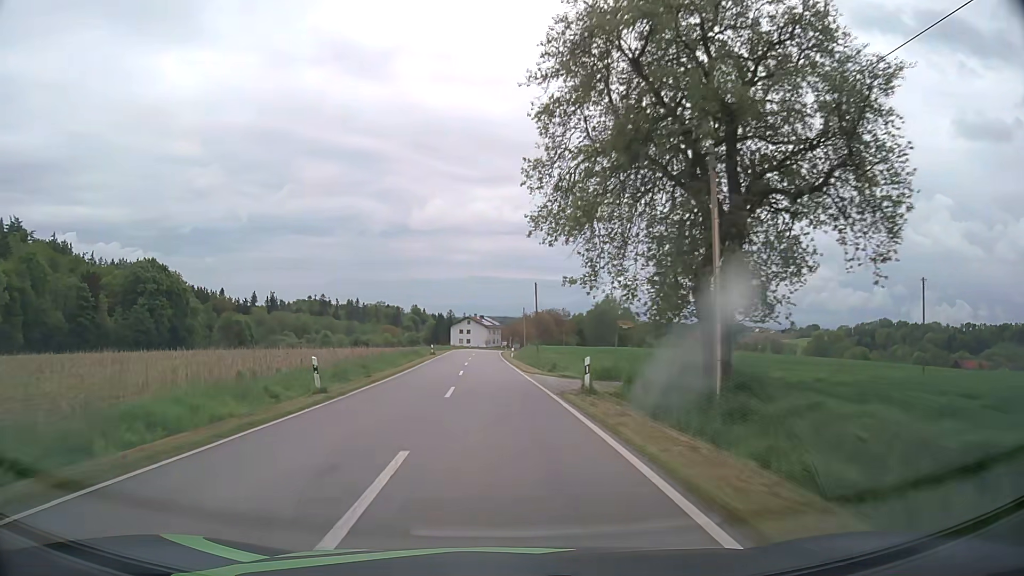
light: Day
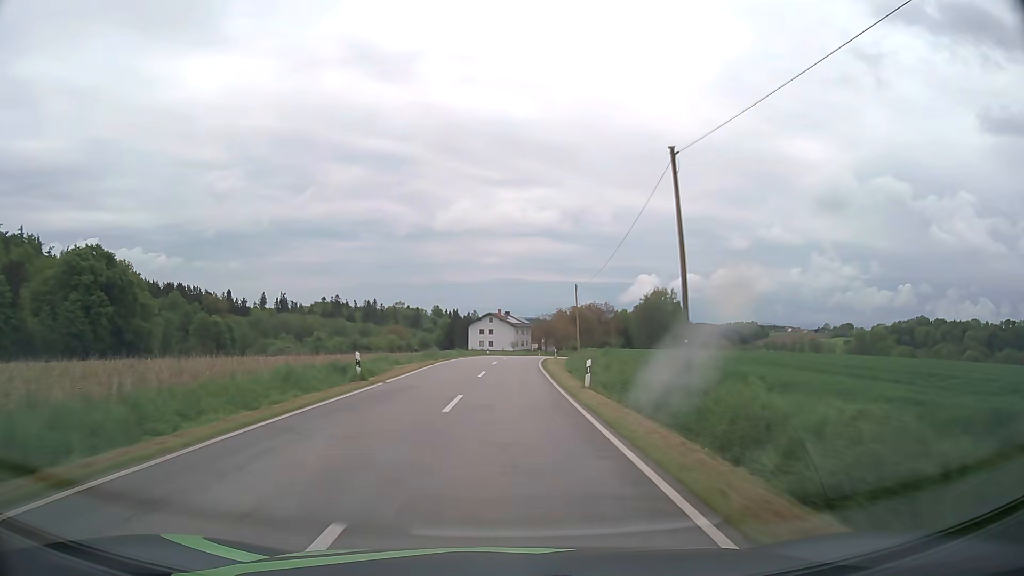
(-1.2, +39.7) m; -2°
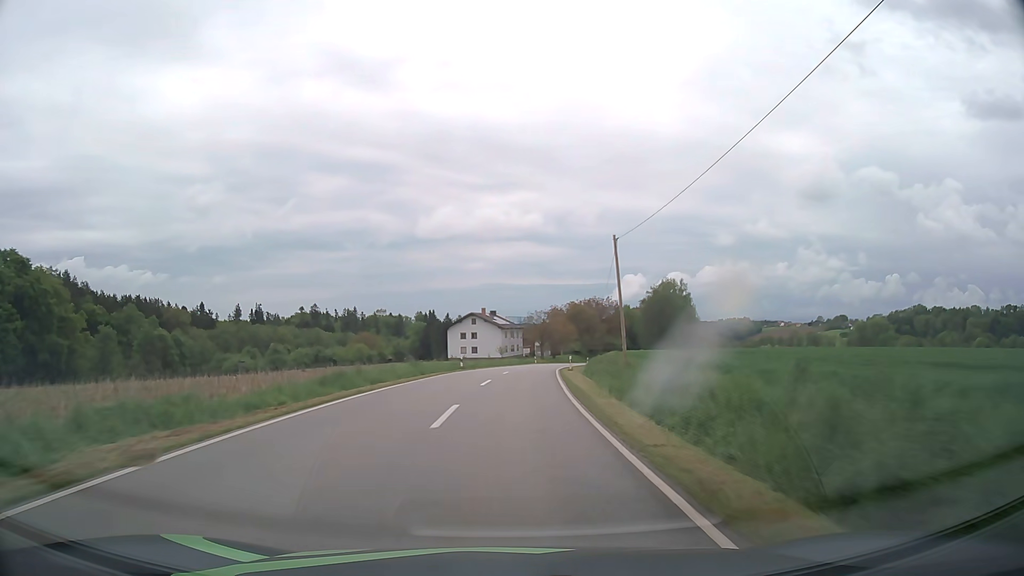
(+0.2, +26.7) m; +1°
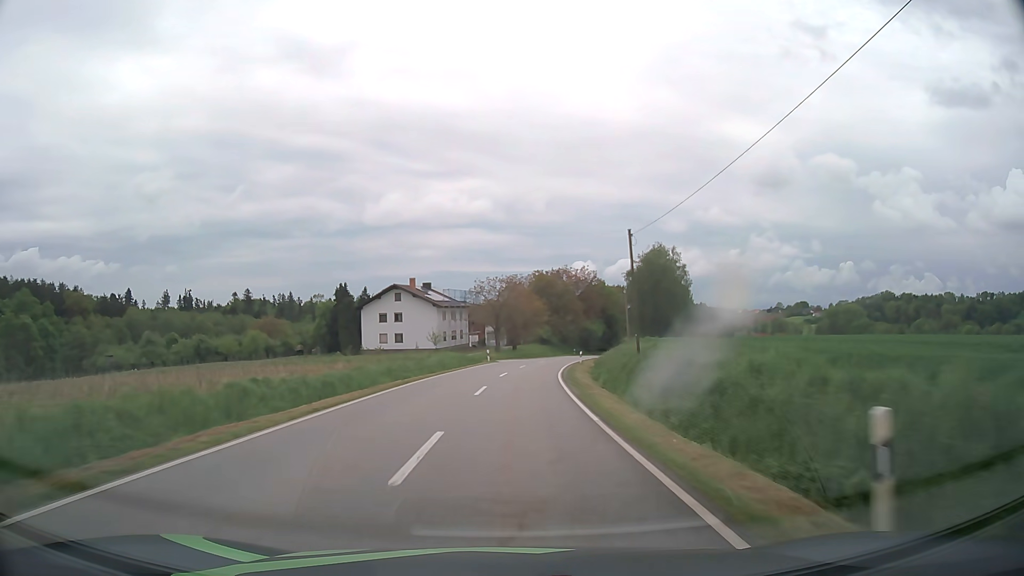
(+1.2, +40.2) m; +4°
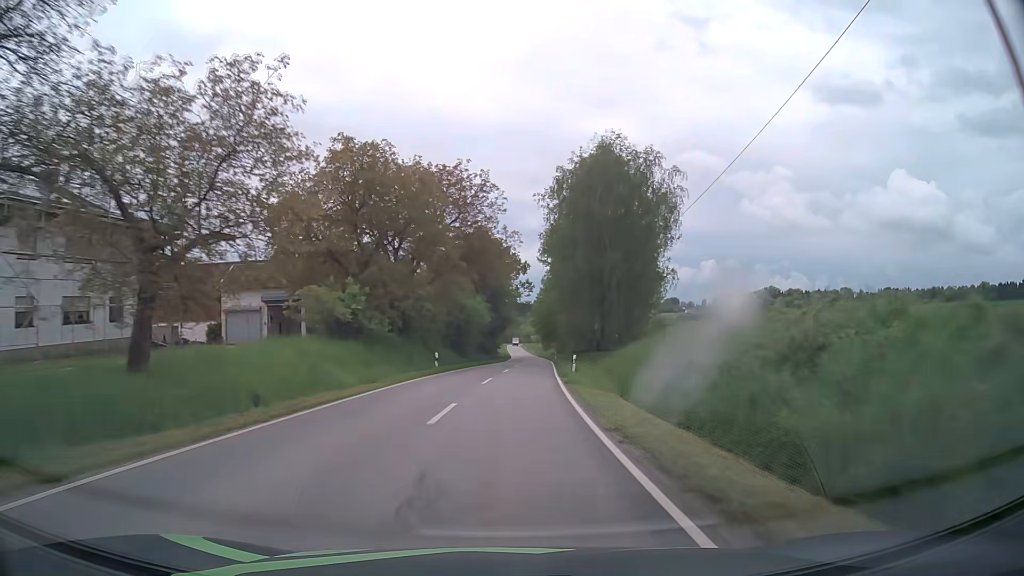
(+6.1, +67.0) m; +12°
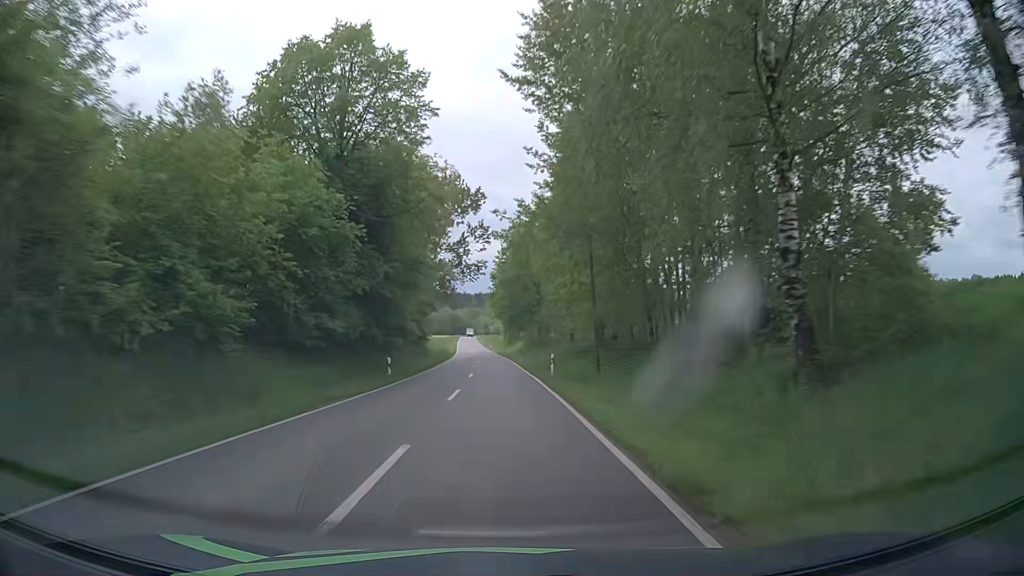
(+2.7, +54.8) m; +4°
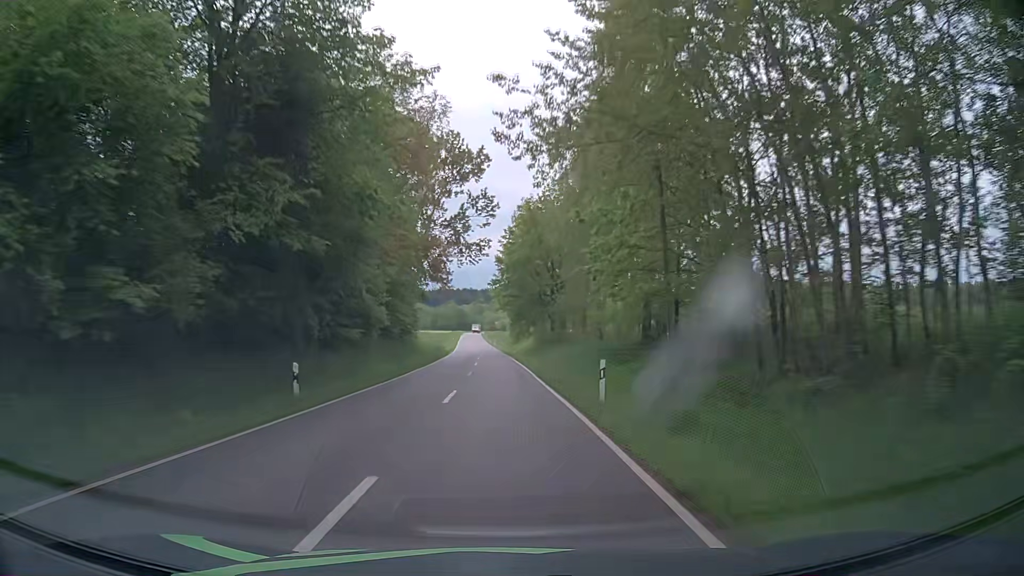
(-0.1, +13.9) m; -1°
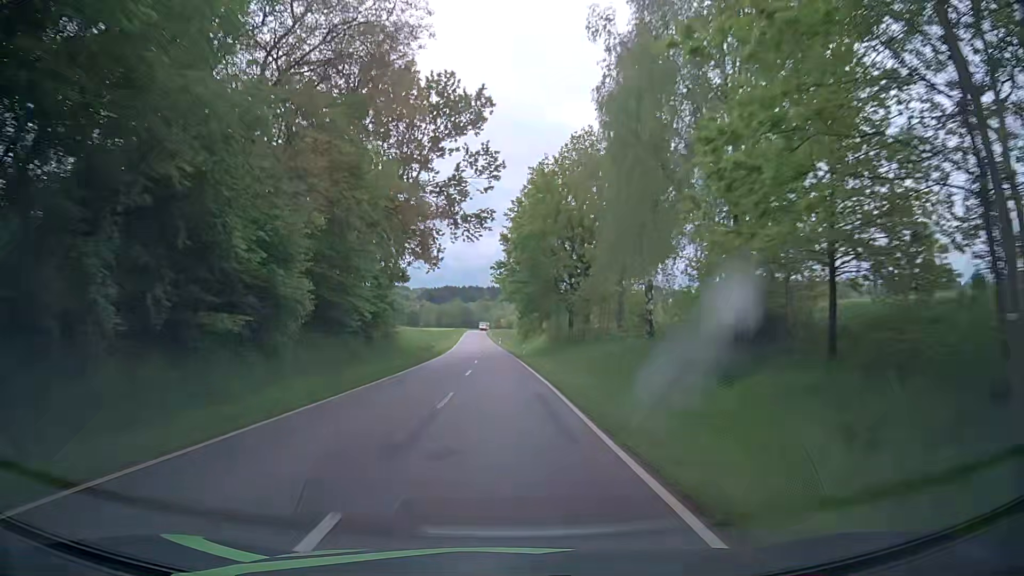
(0.0, +13.9) m; 0°
(0, +10) (0, +20) (-1, +30) (-1, +40) (-1, +50) (-2, +60) (-2, +70) (-3, +80) (-3, +90) (-4, +100) m
